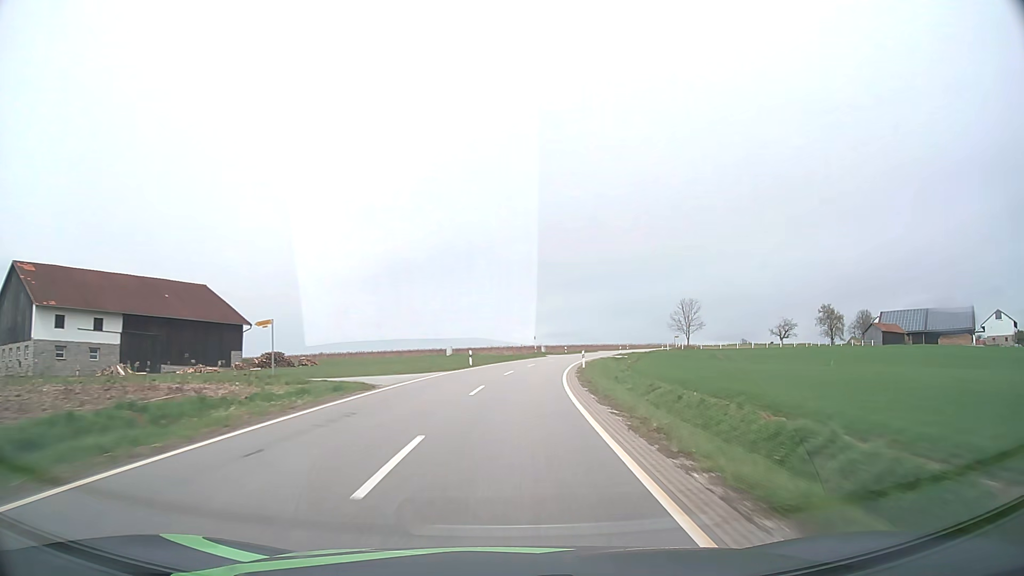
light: Day
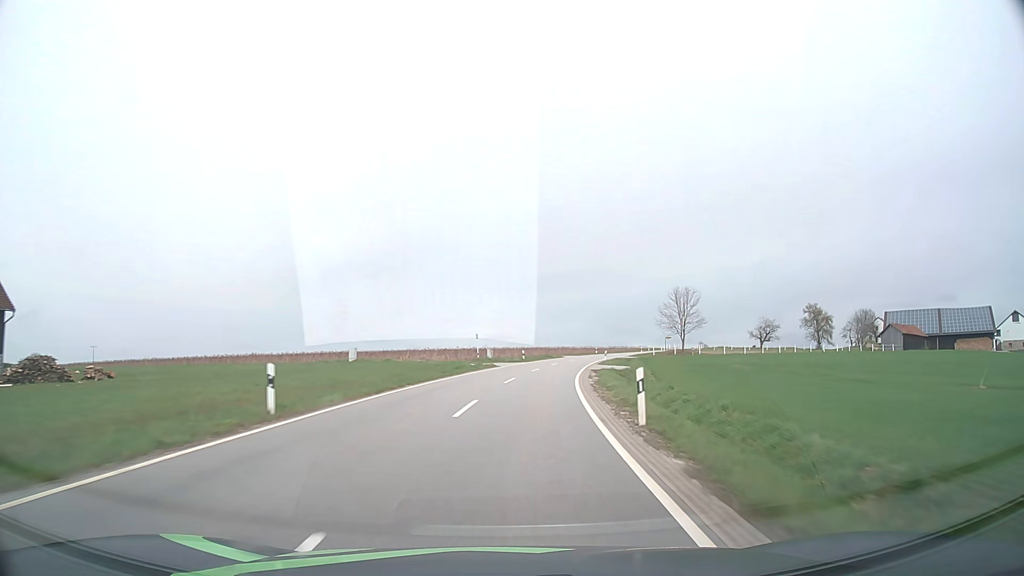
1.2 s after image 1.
(+1.3, +29.4) m; +5°
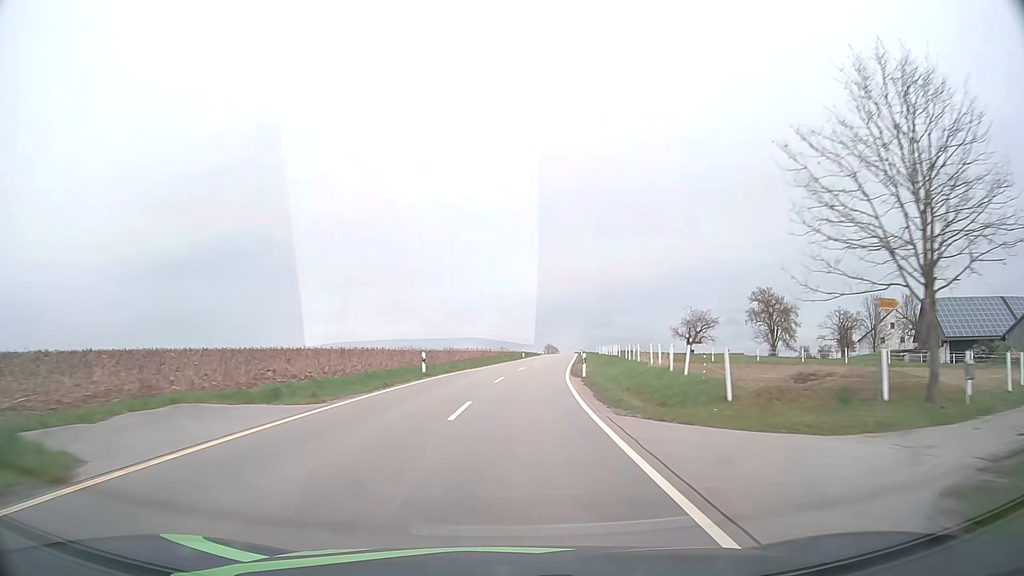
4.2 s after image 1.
(+9.7, +73.0) m; +15°
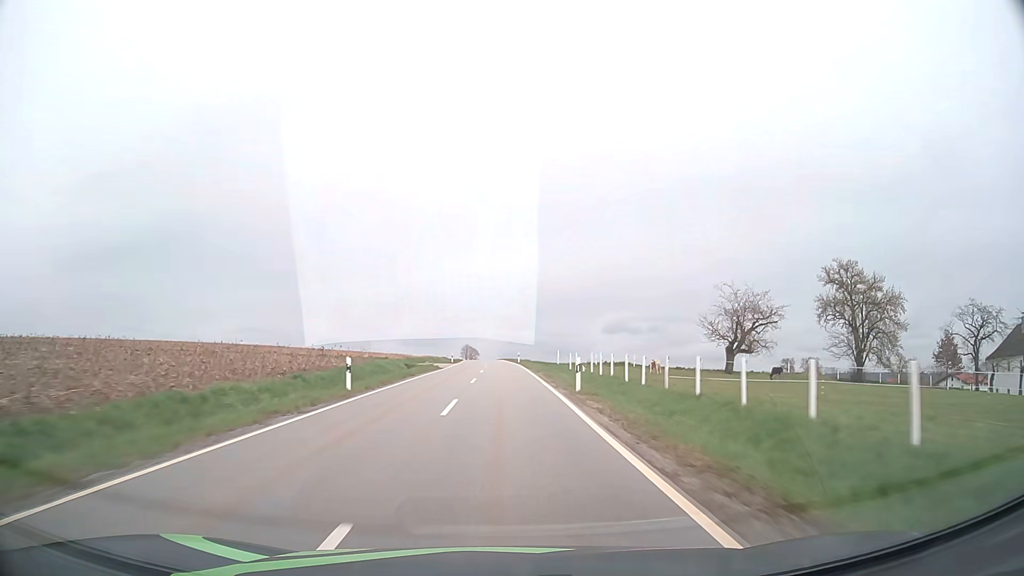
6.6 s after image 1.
(+4.6, +59.5) m; +7°
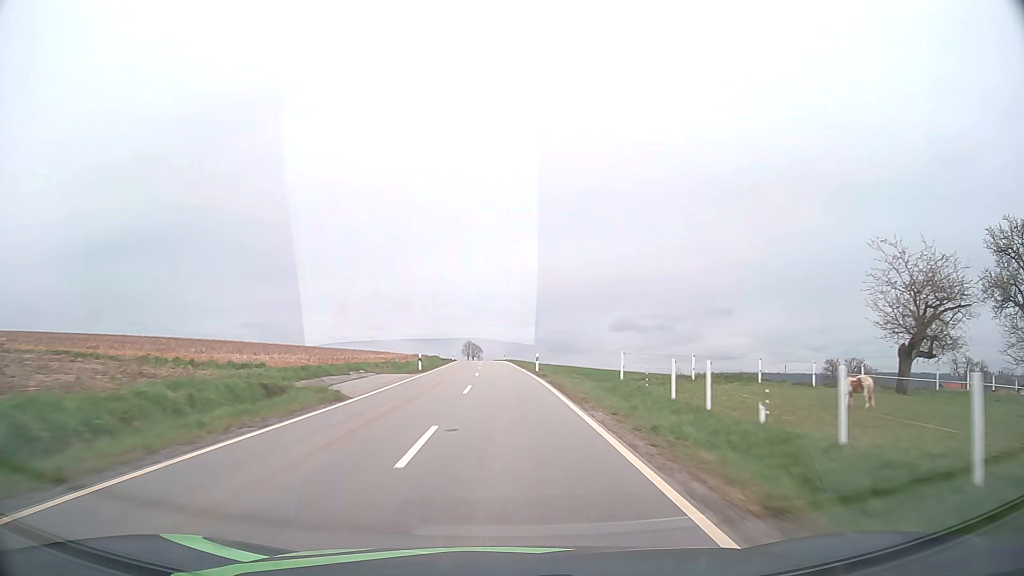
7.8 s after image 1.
(0.0, +30.2) m; 0°
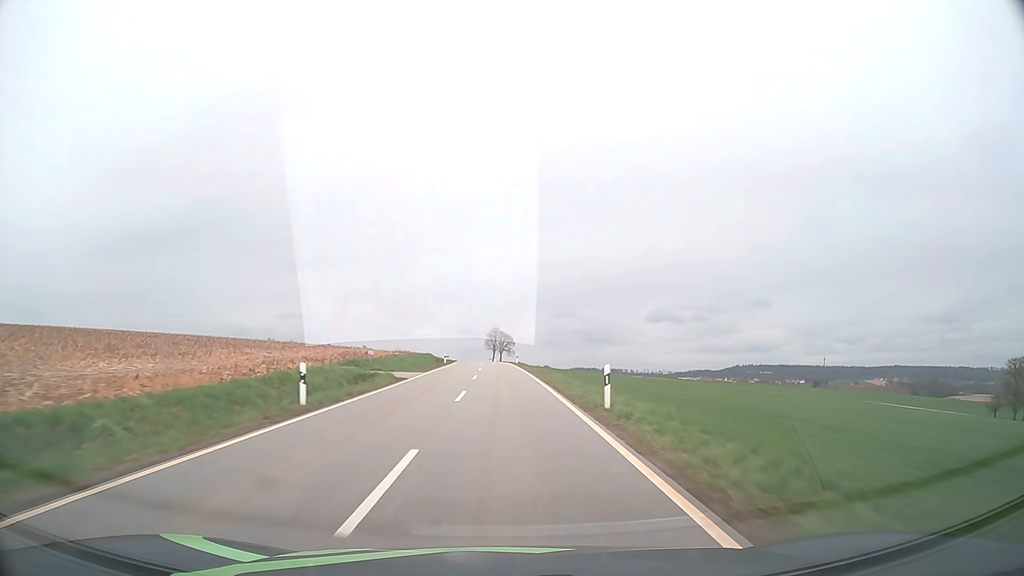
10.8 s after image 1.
(-1.6, +75.8) m; -3°
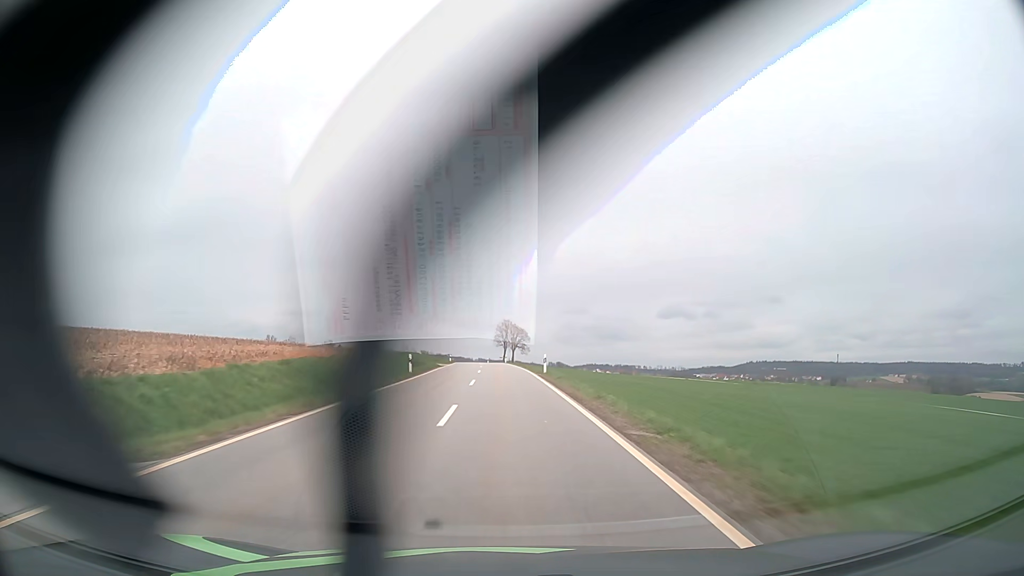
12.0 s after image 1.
(-0.3, +30.2) m; -1°
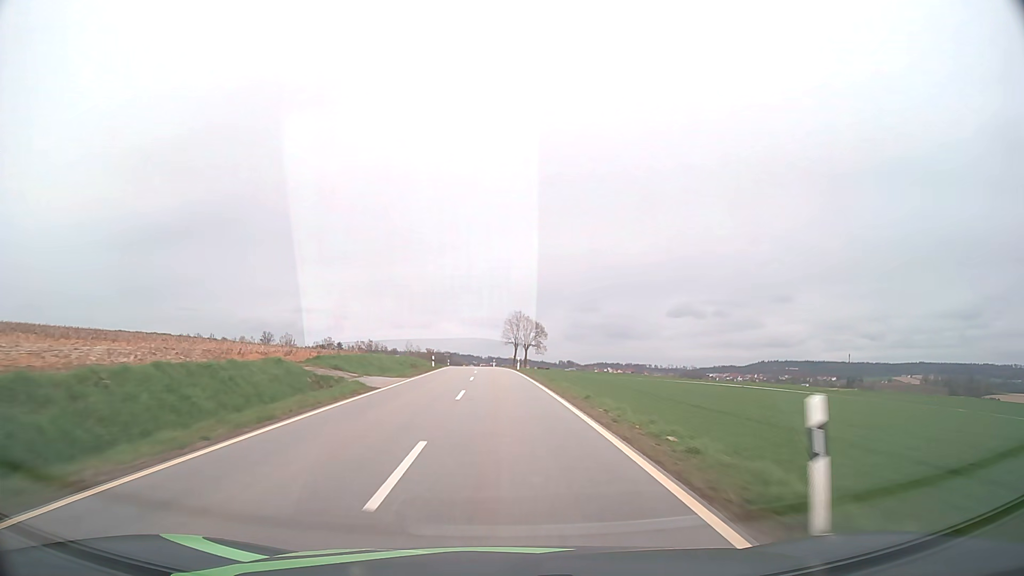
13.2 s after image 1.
(-0.2, +30.0) m; -1°
(0, +10) (0, +20) (0, +30) (0, +40) (-1, +50) (-1, +60) (-2, +70) (-2, +80) (-3, +90) (-4, +100) m
